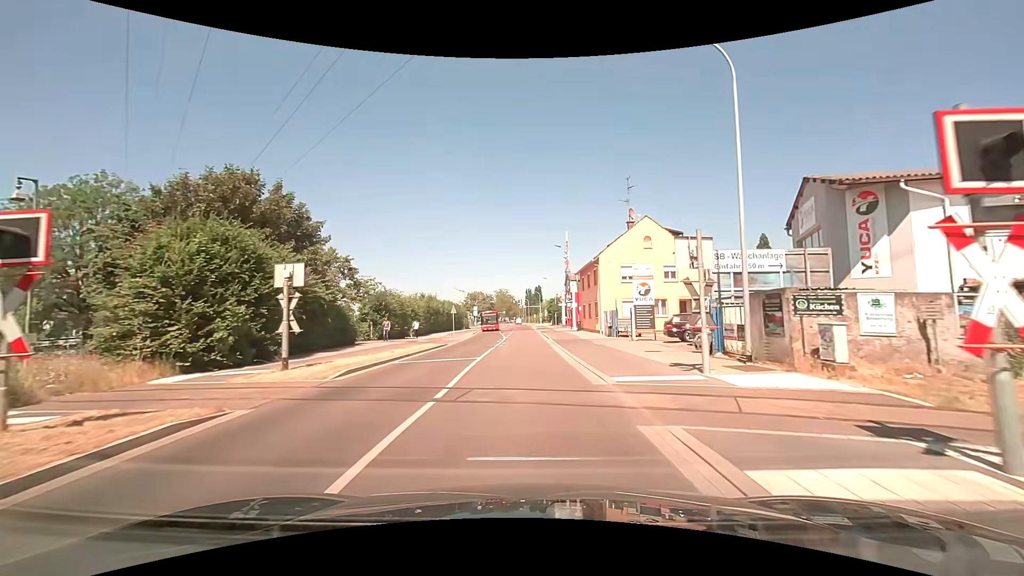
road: unclassified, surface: asphalt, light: Day
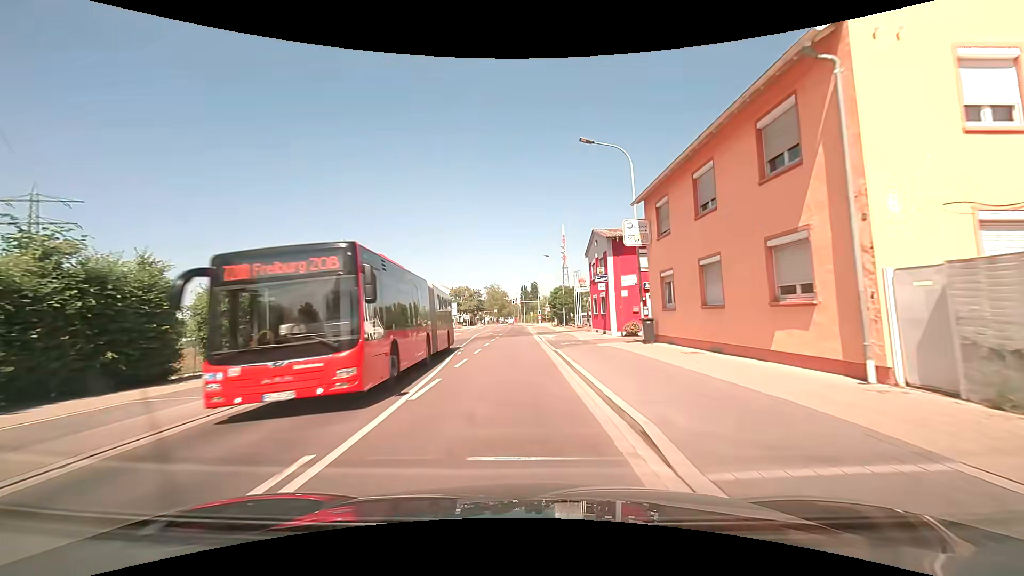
(+0.1, +31.7) m; 0°
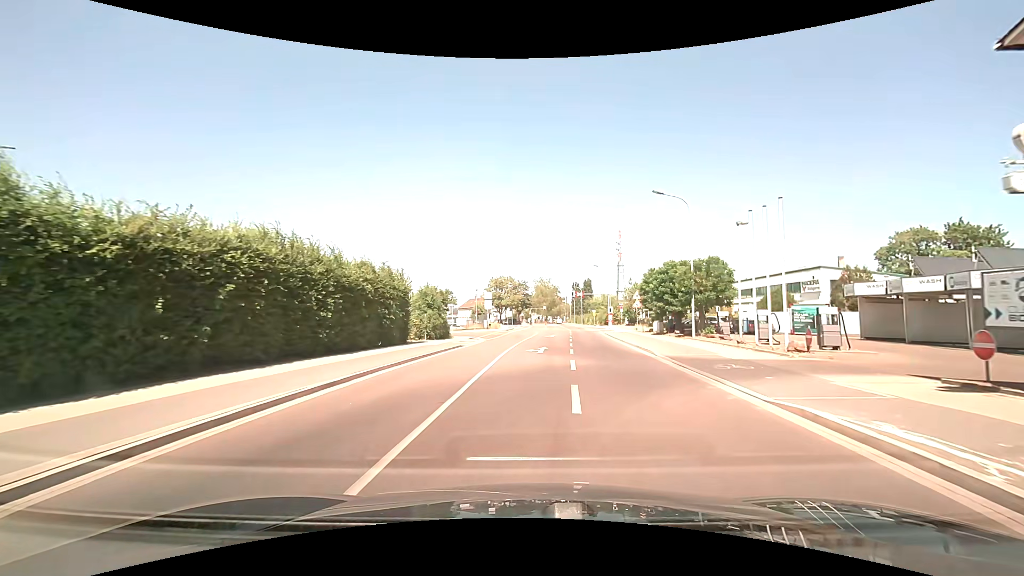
(-2.5, +31.6) m; -6°
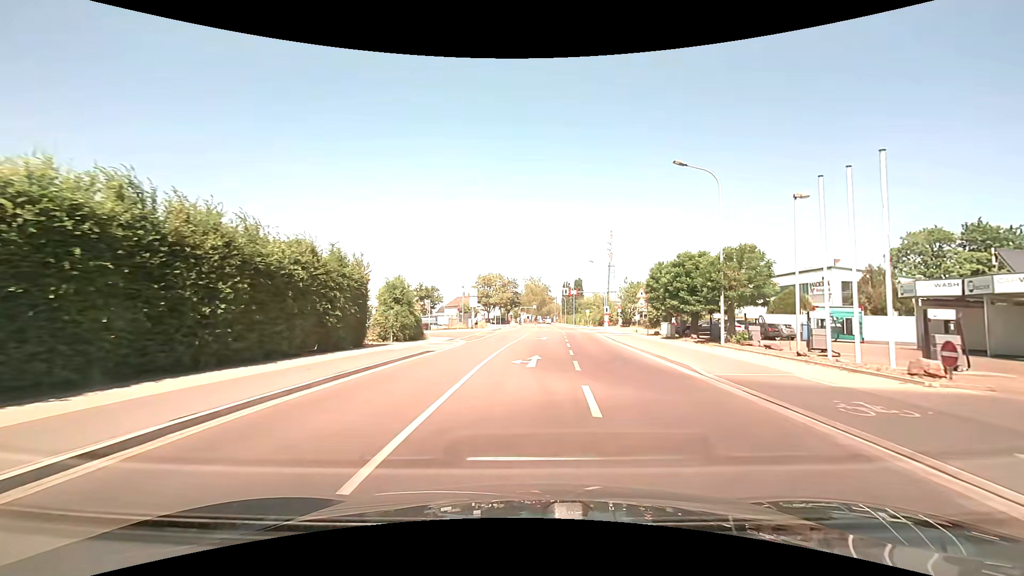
(+0.1, +6.3) m; +1°
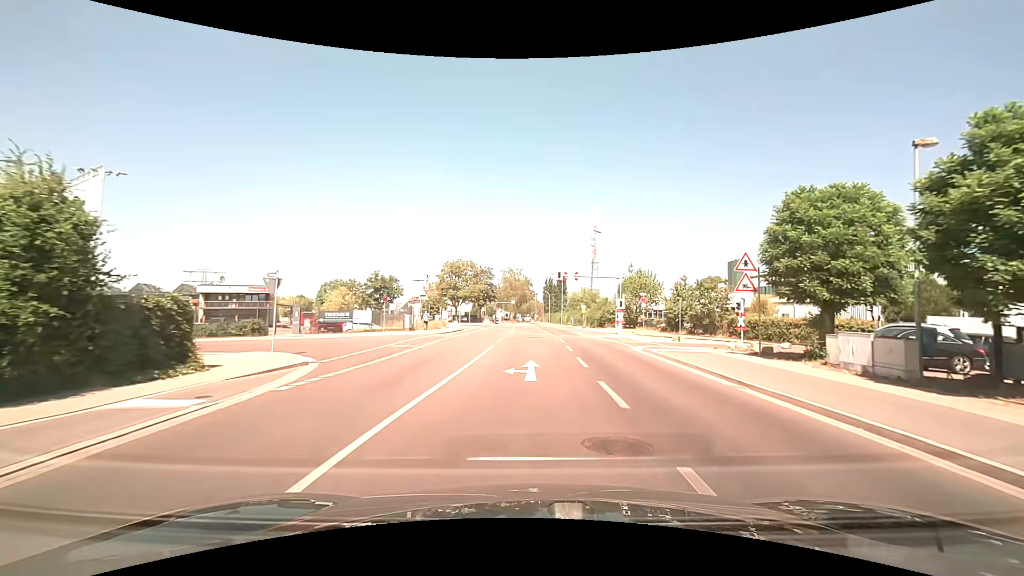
(+0.6, +23.2) m; +2°
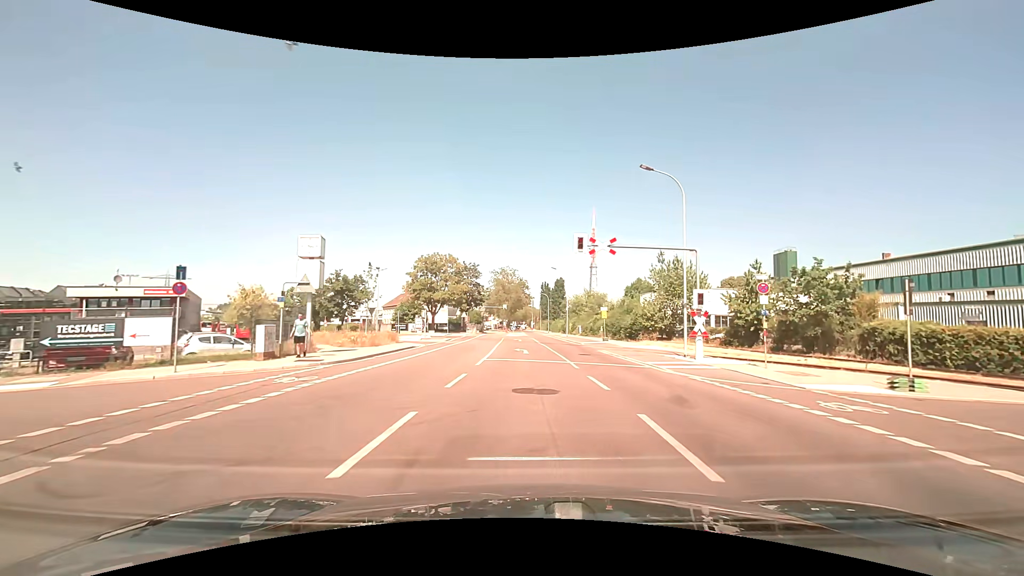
(+0.2, +21.1) m; +1°
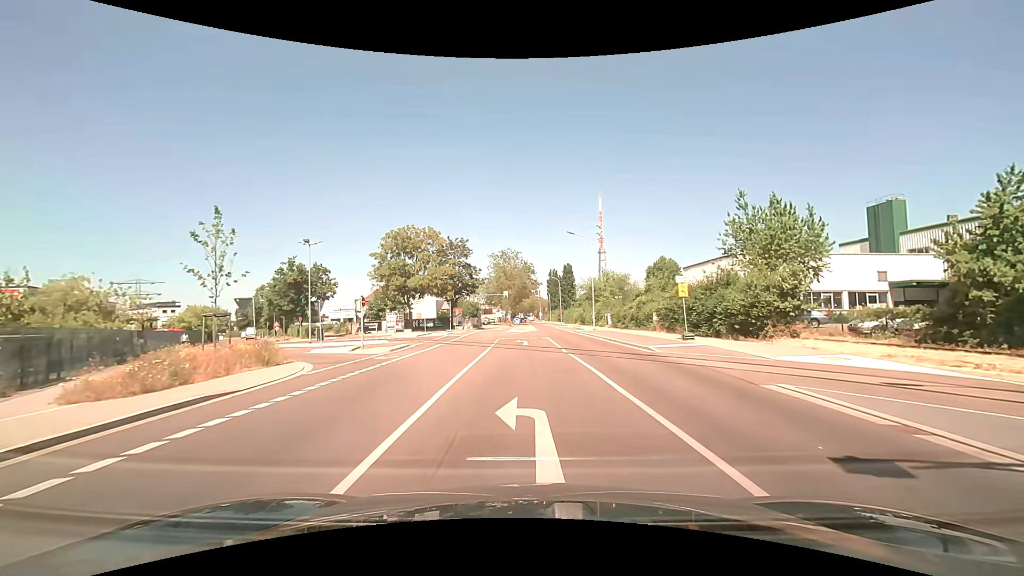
(-0.2, +20.8) m; -1°
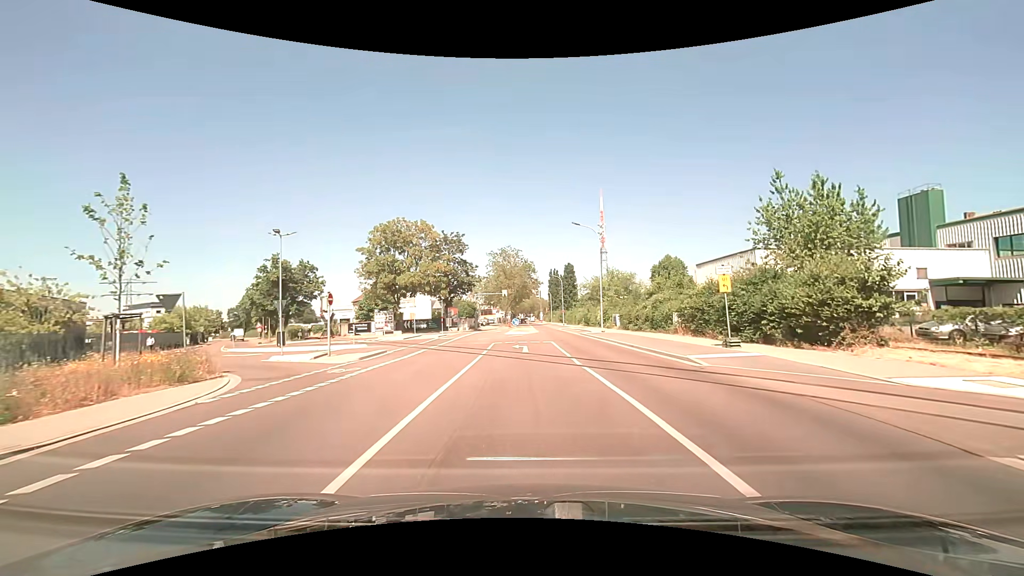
(0.0, +4.8) m; 0°
(0, +10) (0, +20) (-2, +30) (-9, +37) (-17, +43) (-25, +49) (-32, +57) (-37, +65) (-43, +73) (-48, +82) m
